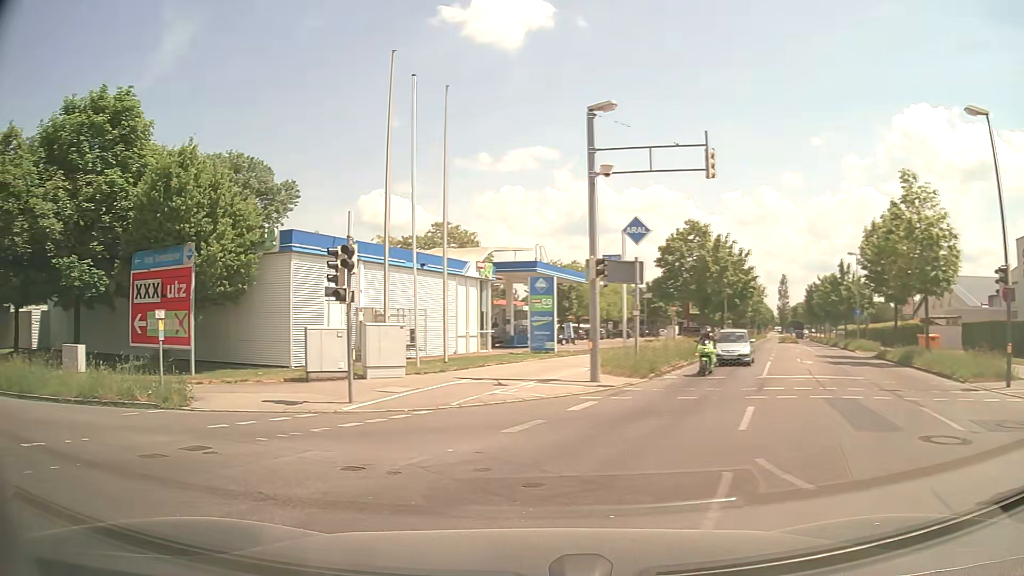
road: tertiary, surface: asphalt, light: Day
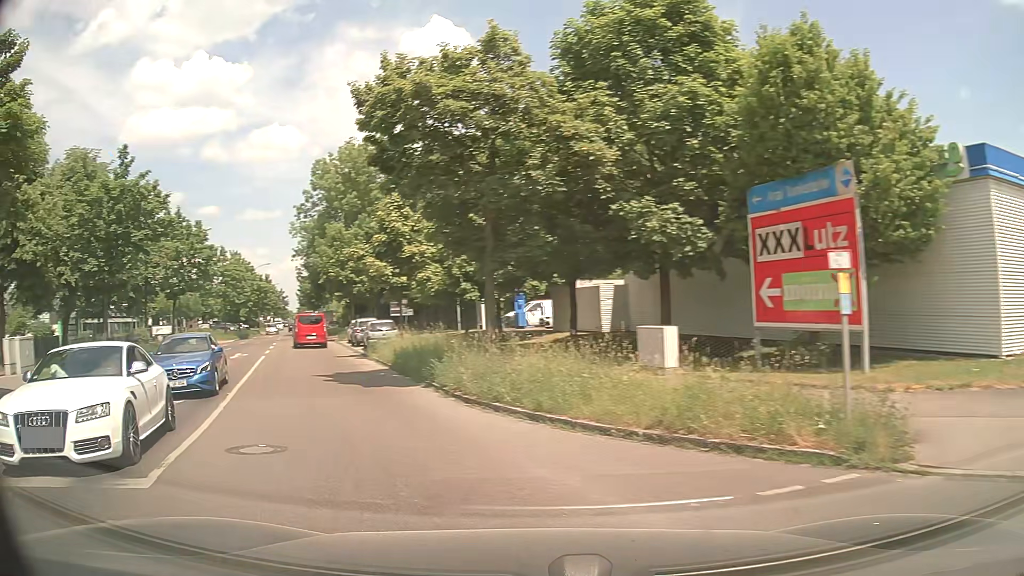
(-3.5, +7.3) m; -51°
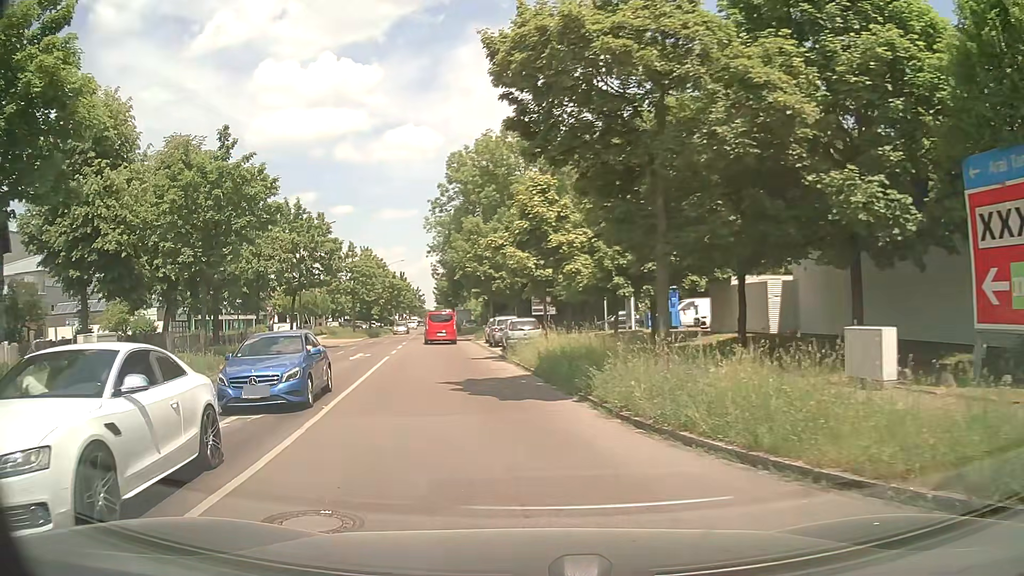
(-0.5, +3.3) m; -15°
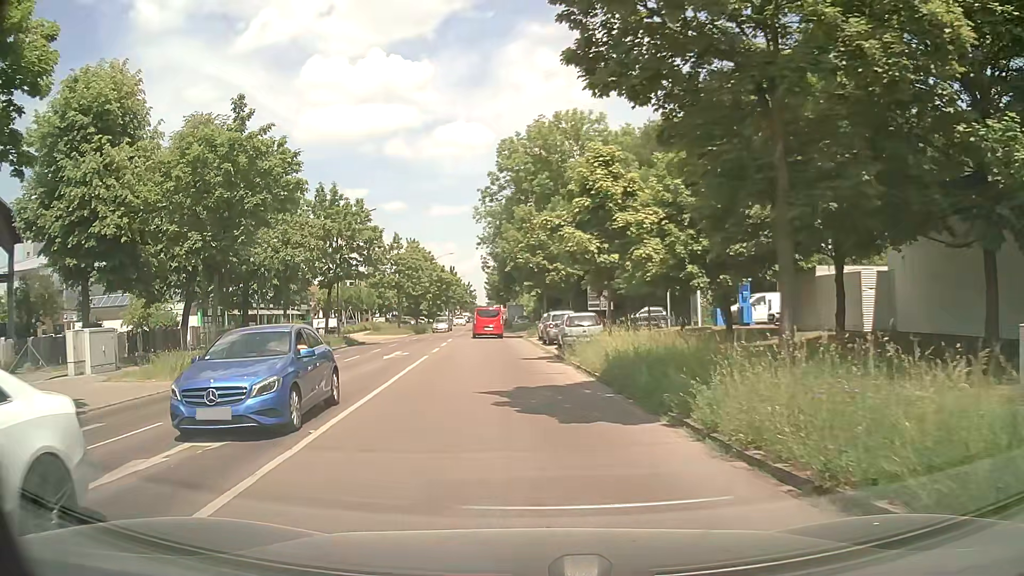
(-0.1, +3.6) m; -4°
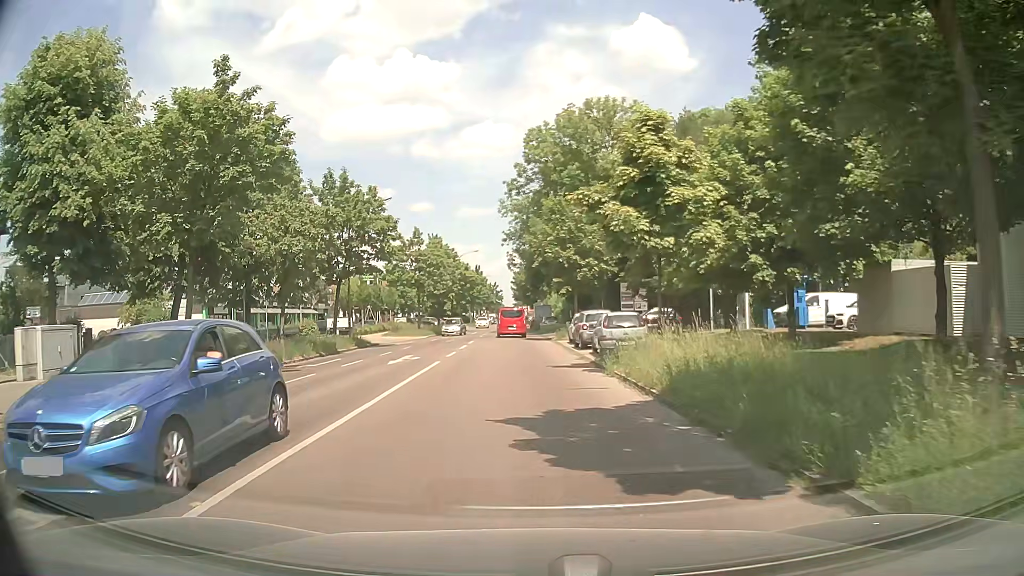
(-0.1, +4.0) m; -3°
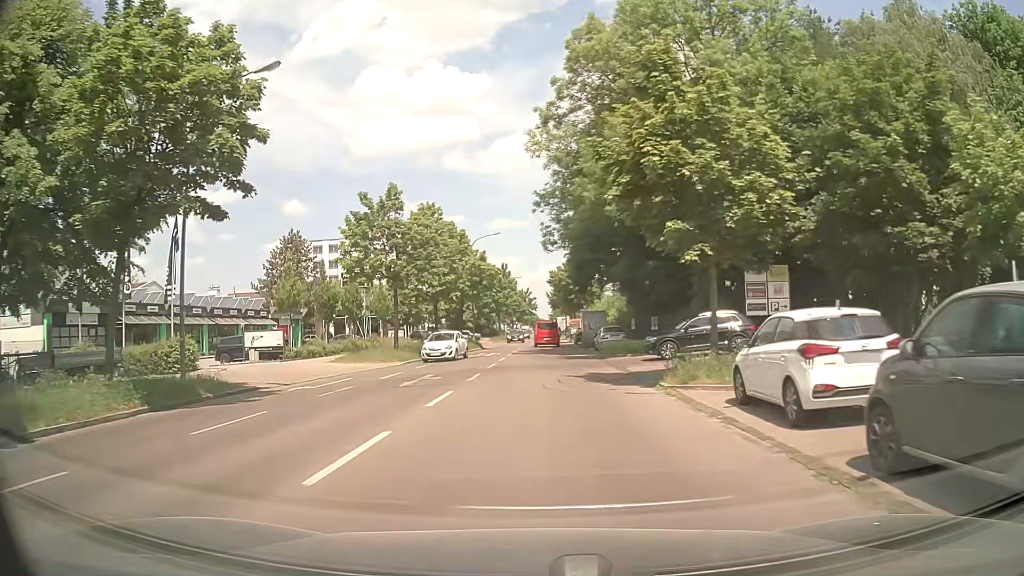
(-0.9, +24.6) m; -3°
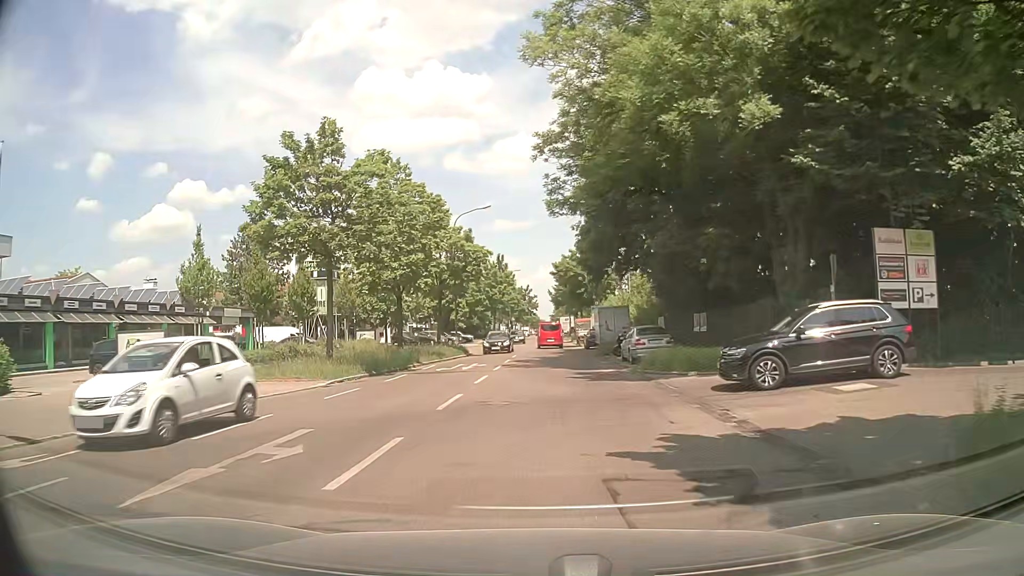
(0.0, +12.4) m; 0°
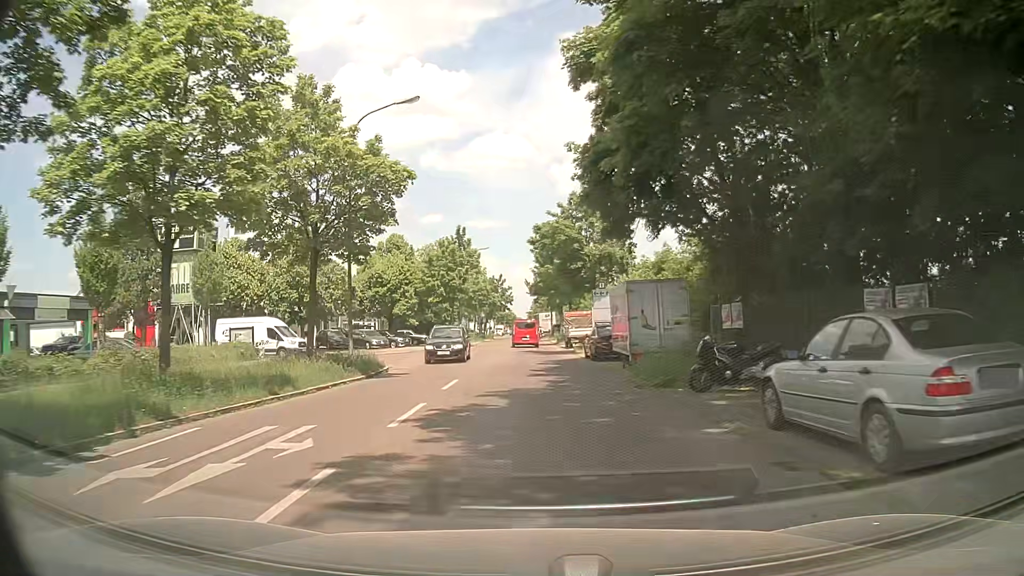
(+0.3, +20.2) m; +2°
(0, +10) (0, +20) (0, +30) (0, +40) (0, +50) (0, +60) (0, +70) (0, +80) (0, +90) (0, +100) m
